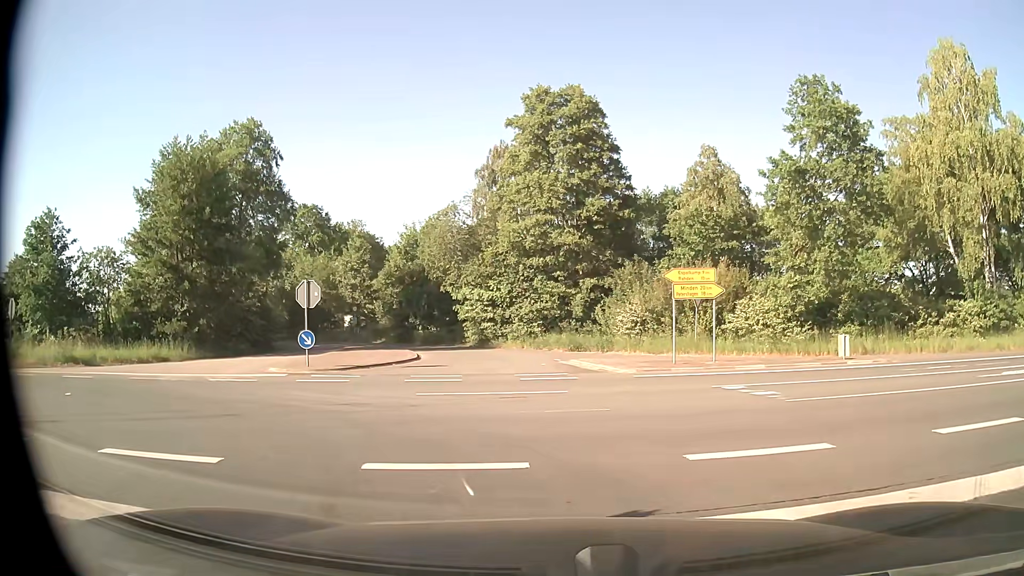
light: Day
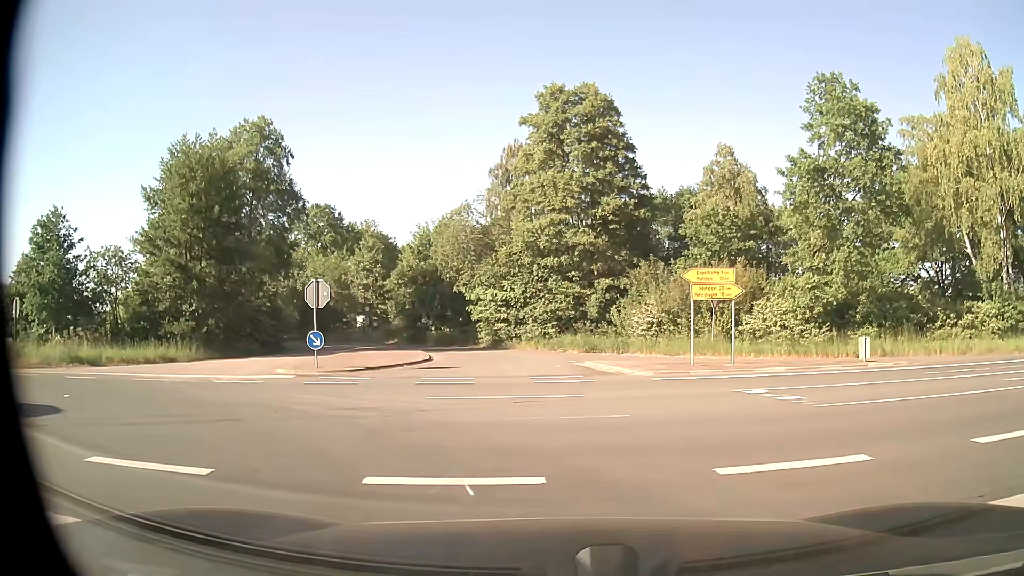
(0.0, +0.5) m; 0°
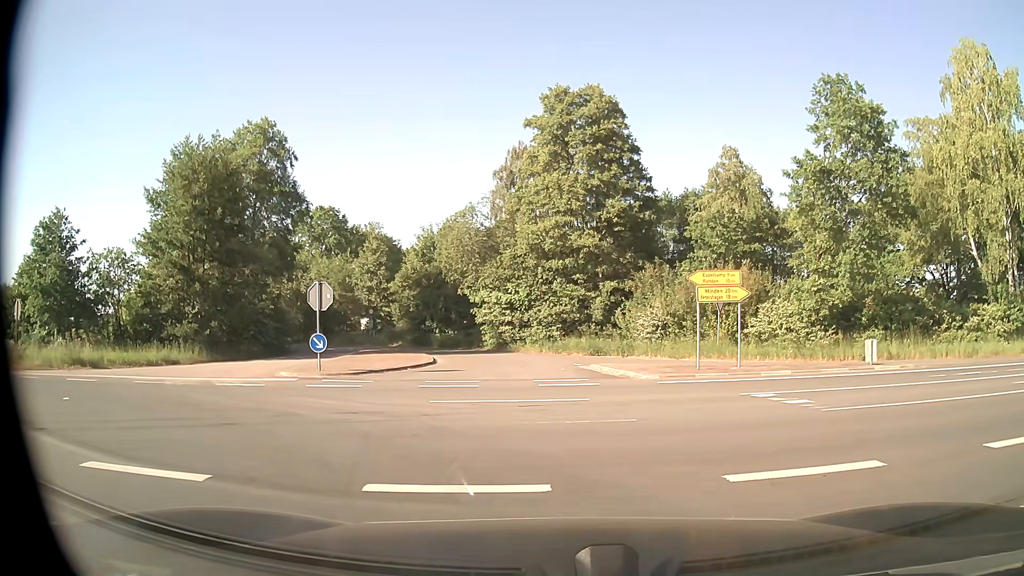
(0.0, +0.4) m; 0°
